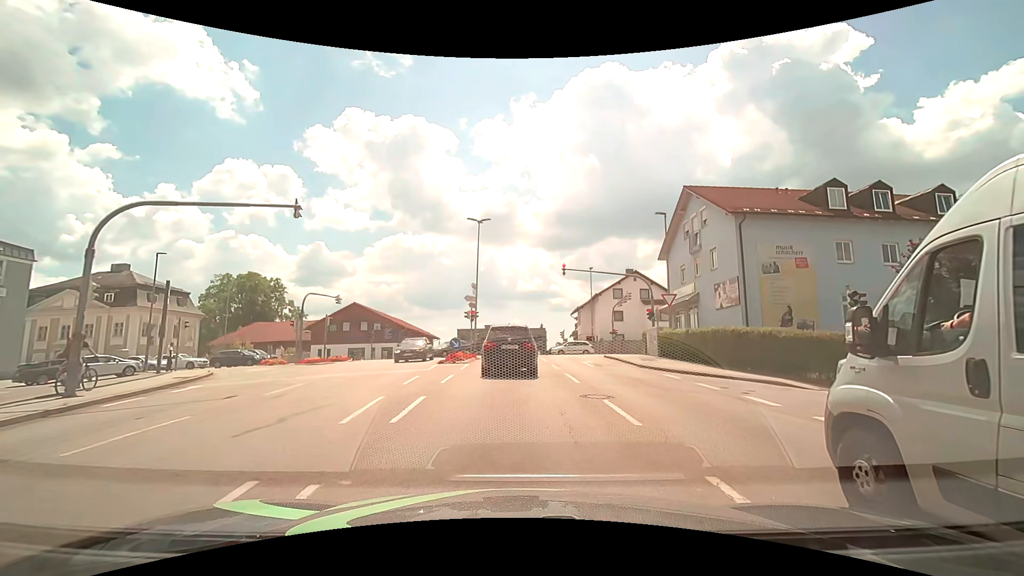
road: tertiary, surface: asphalt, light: Day
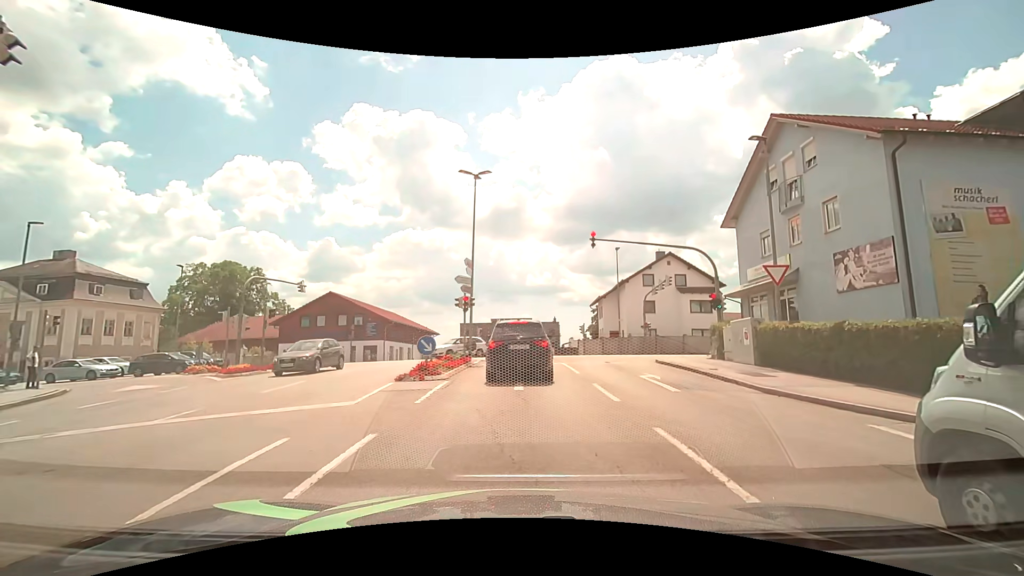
(-0.1, +10.0) m; -2°
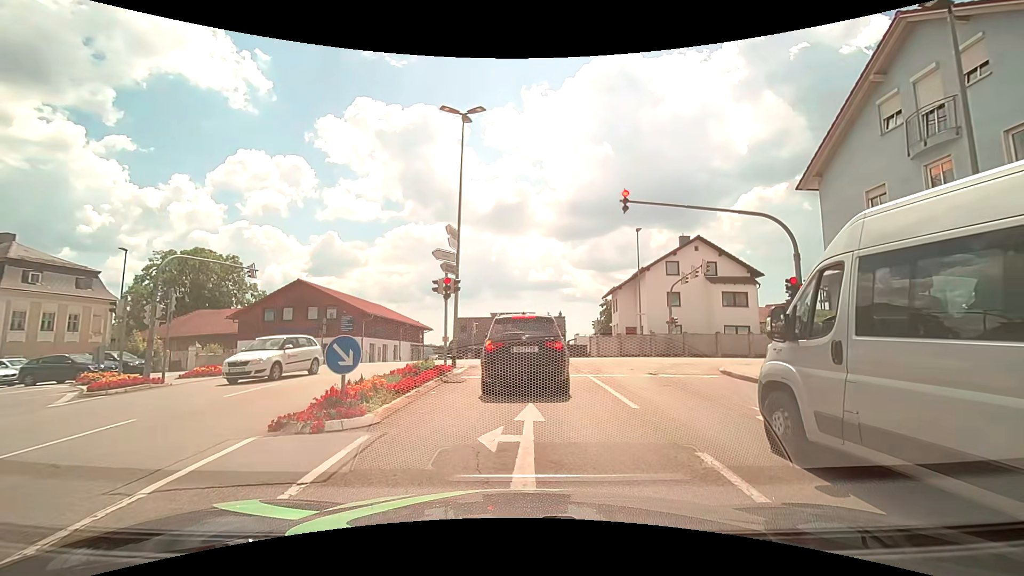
(0.0, +7.1) m; 0°
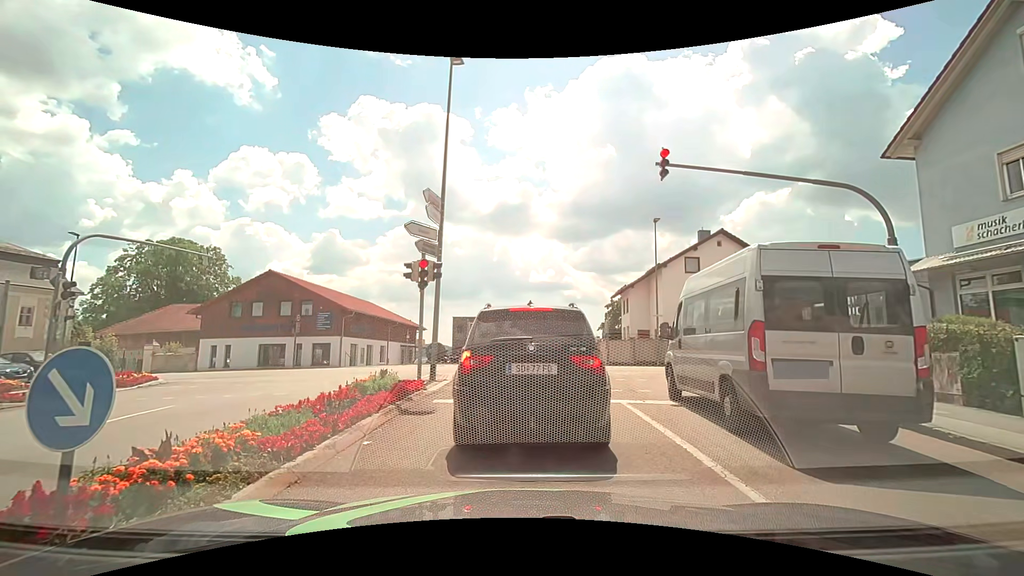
(0.0, +4.5) m; +2°
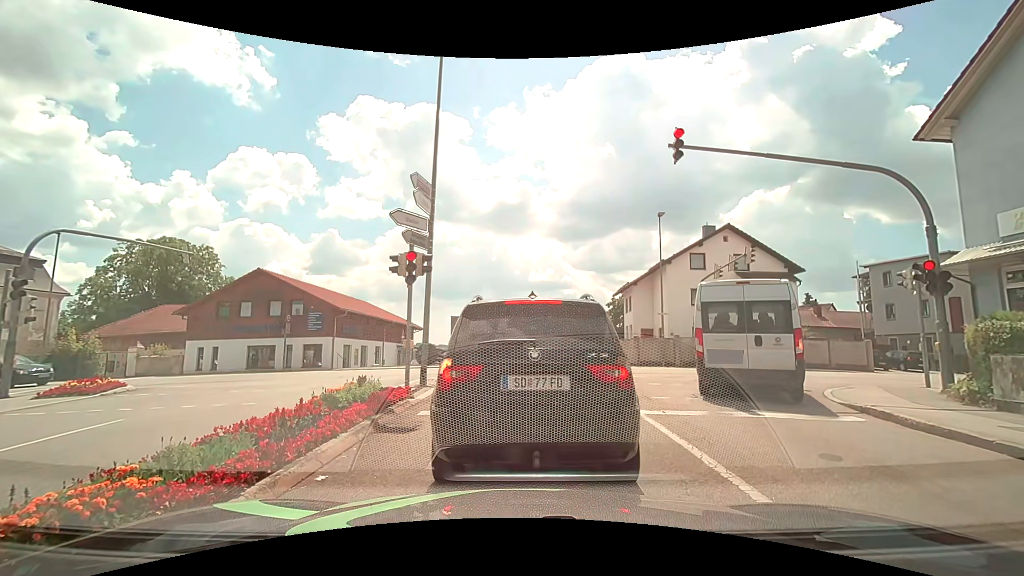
(0.0, +1.3) m; 0°
(0, +10) (-1, +20) (-6, +28) (-16, +31) (-26, +31) (-36, +31) (-46, +30) (-56, +29) (-66, +28) (-76, +28) m
